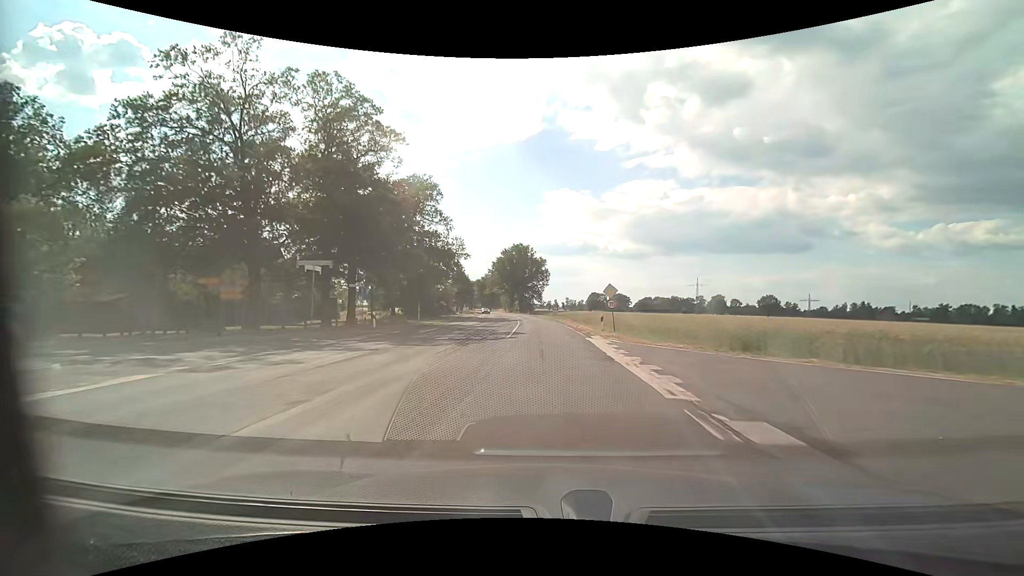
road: secondary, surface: asphalt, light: Day
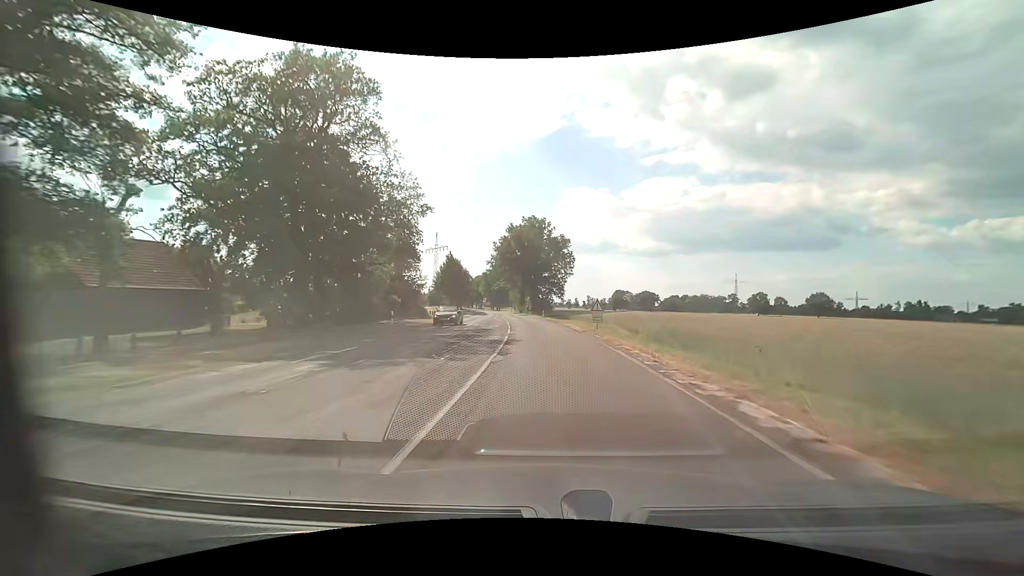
(-0.6, +35.4) m; -2°
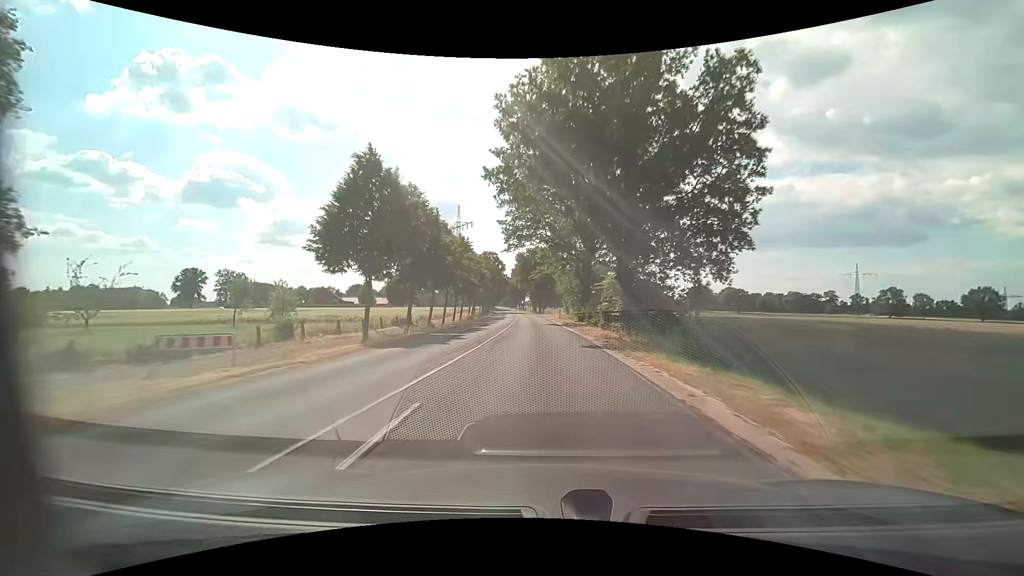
(-3.4, +60.3) m; -6°
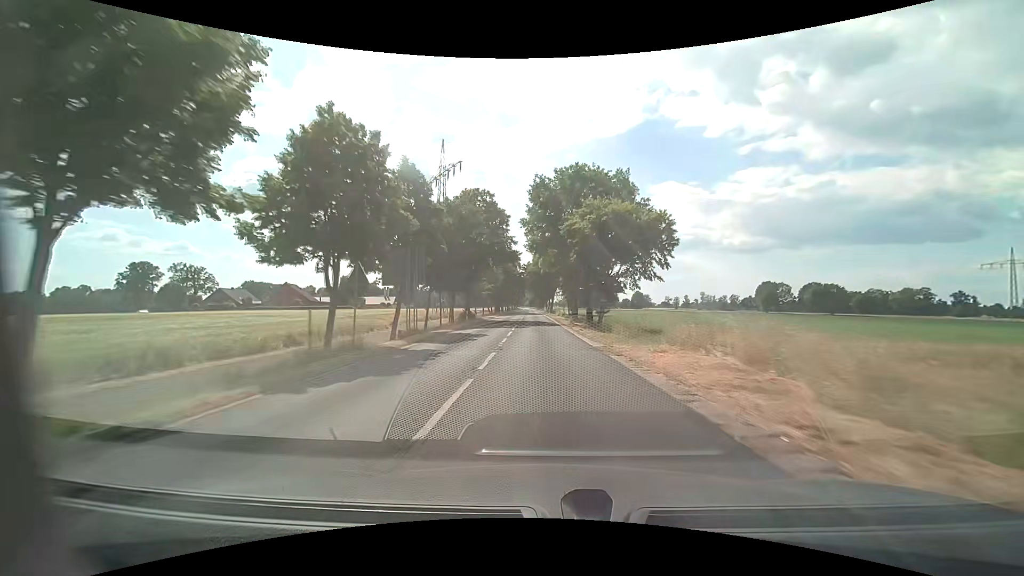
(-2.2, +61.6) m; -3°
(0, +10) (0, +20) (0, +30) (-1, +40) (-1, +50) (-1, +60) (-2, +70) (-2, +80) (-2, +90) (-2, +100) m
